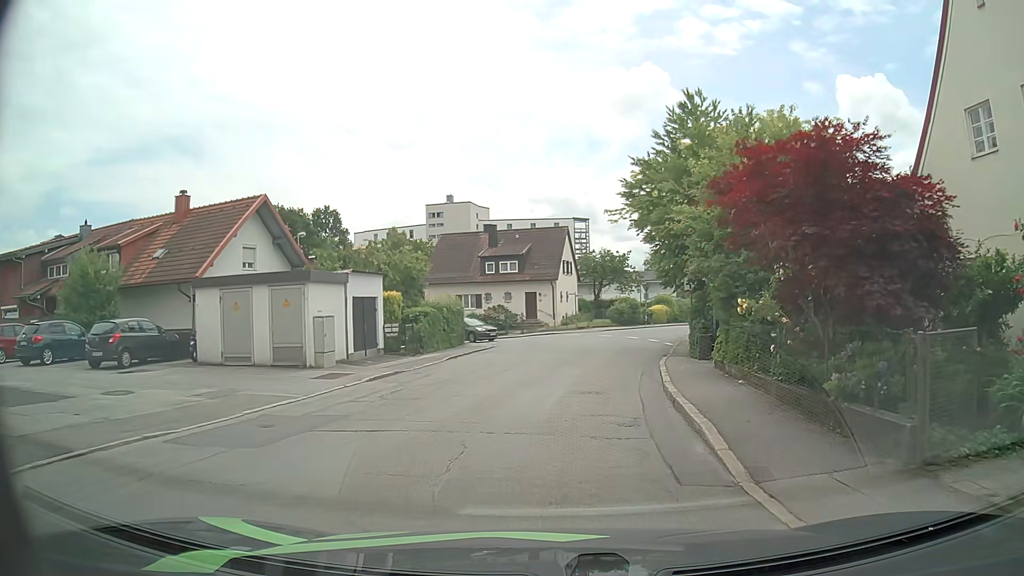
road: residential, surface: asphalt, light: Day
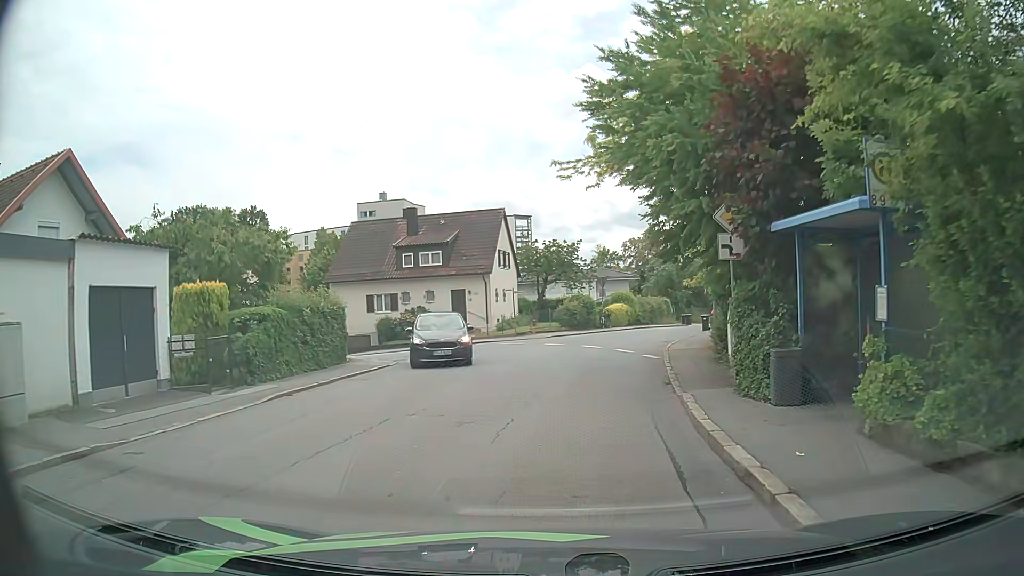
(+0.6, +10.9) m; +6°
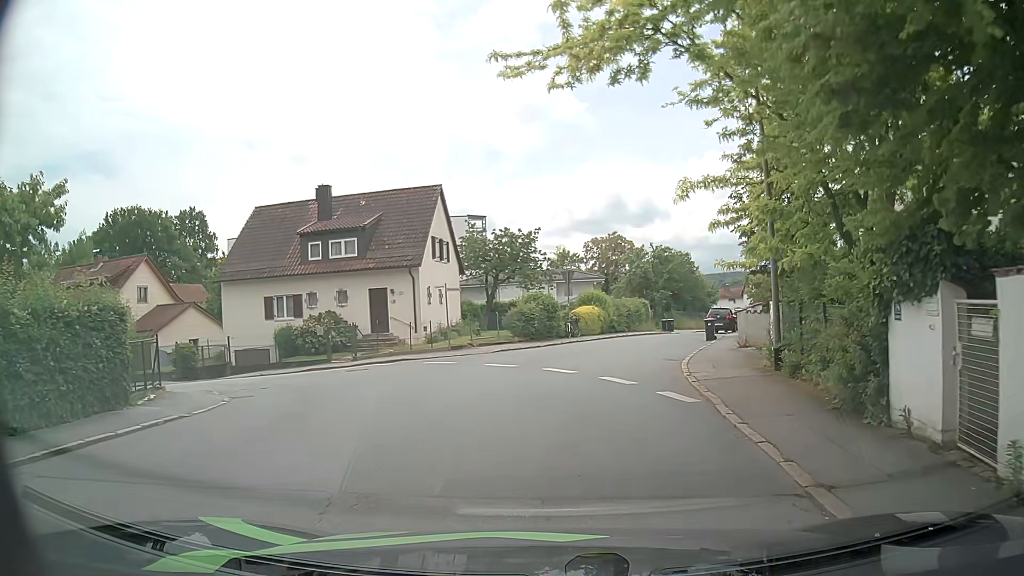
(+0.2, +10.4) m; +2°
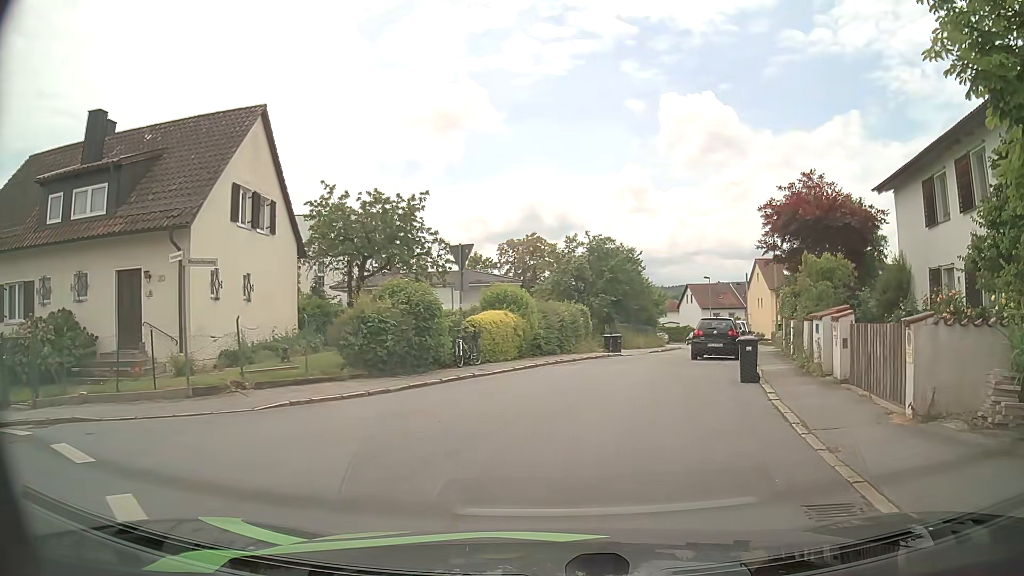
(+0.9, +15.1) m; +6°
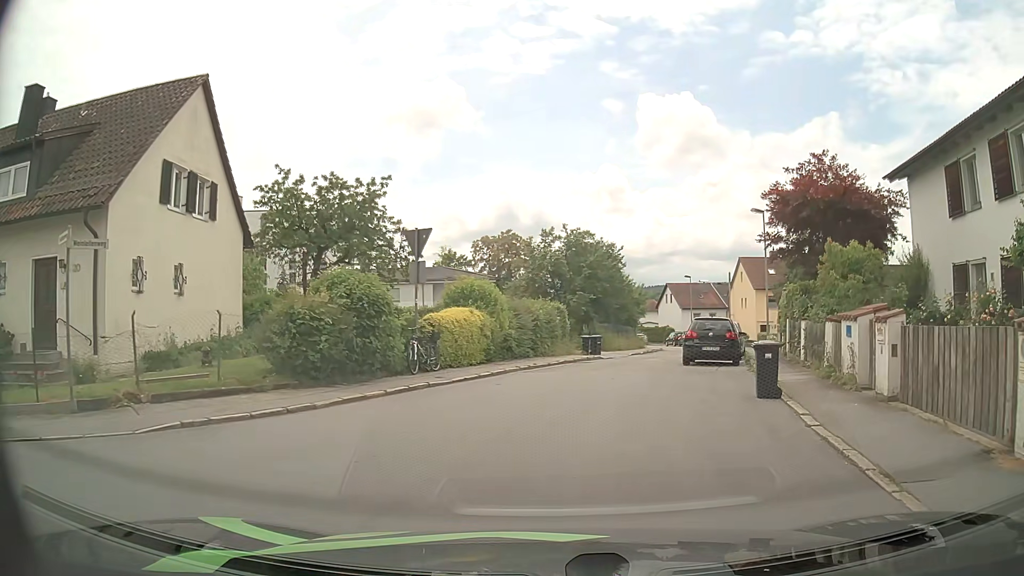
(+0.1, +2.8) m; +4°
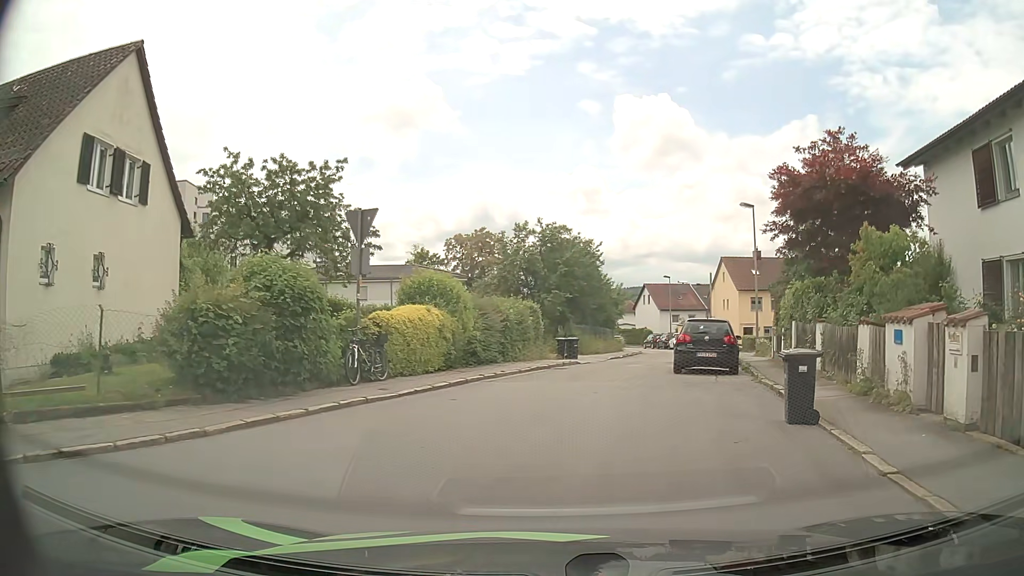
(0.0, +2.7) m; +2°
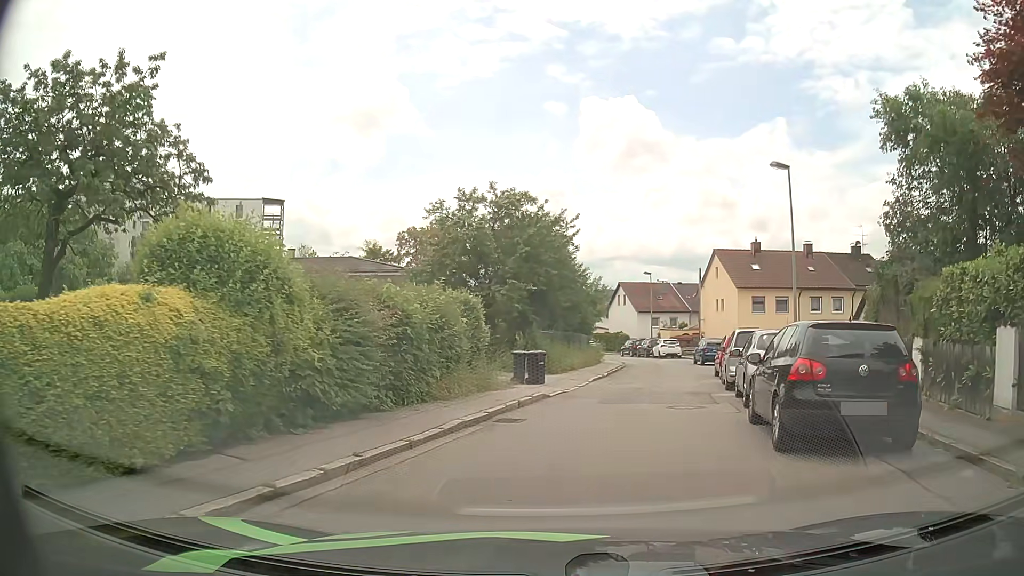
(+0.4, +10.6) m; +3°
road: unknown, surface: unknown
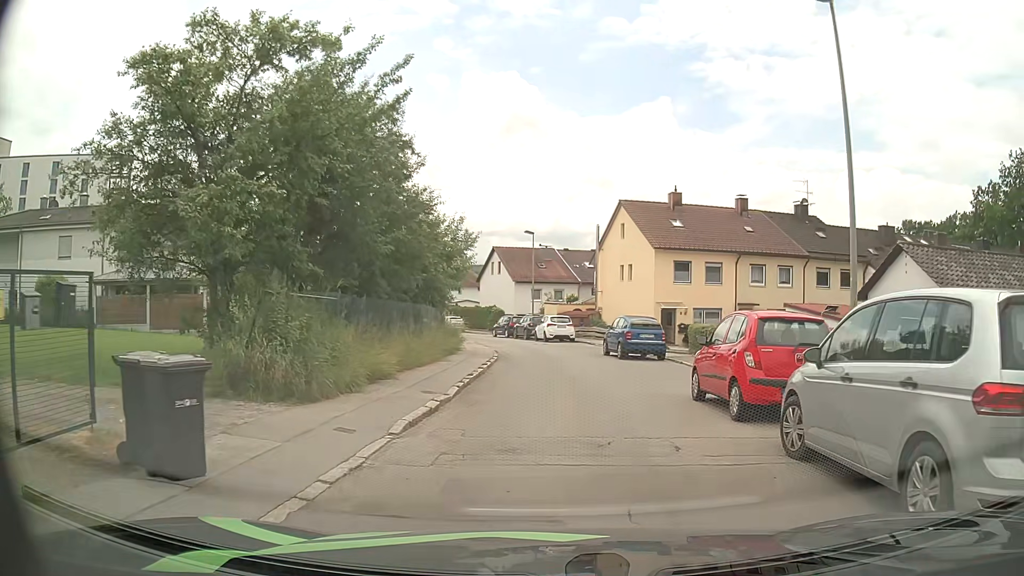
(+1.1, +14.1) m; +10°
(0, +10) (0, +20) (-1, +30) (-2, +40) (-5, +49) (-9, +59) (-14, +67) (-19, +76) (-24, +85) (-30, +92) m
